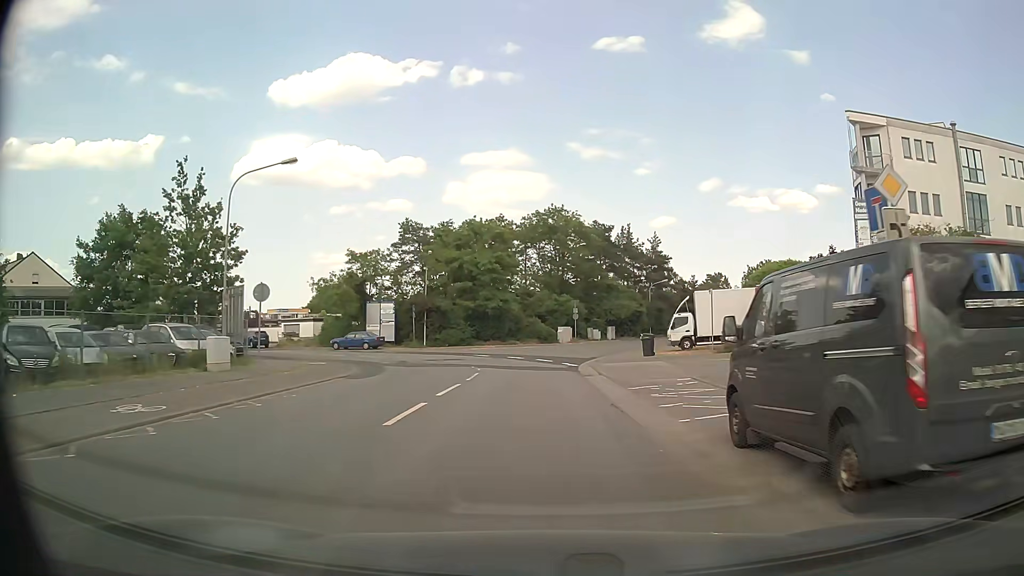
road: unclassified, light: Day
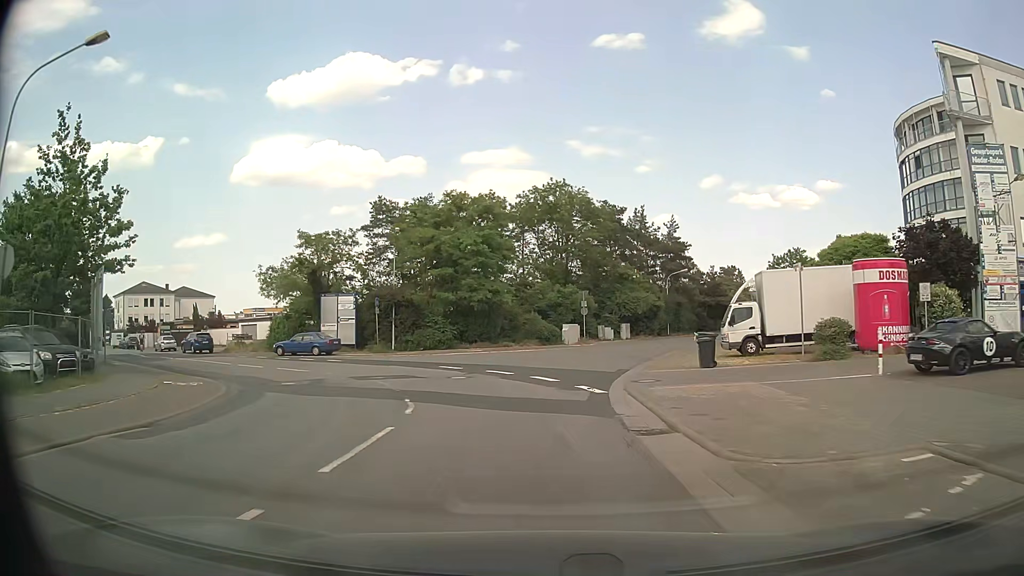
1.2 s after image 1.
(+0.1, +12.2) m; 0°
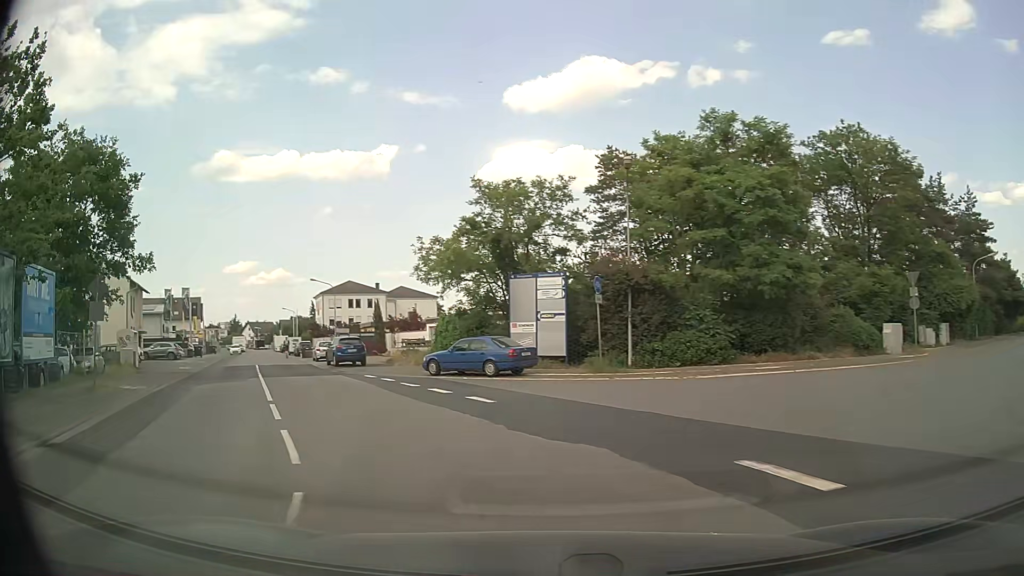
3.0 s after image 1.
(-2.7, +17.5) m; -23°
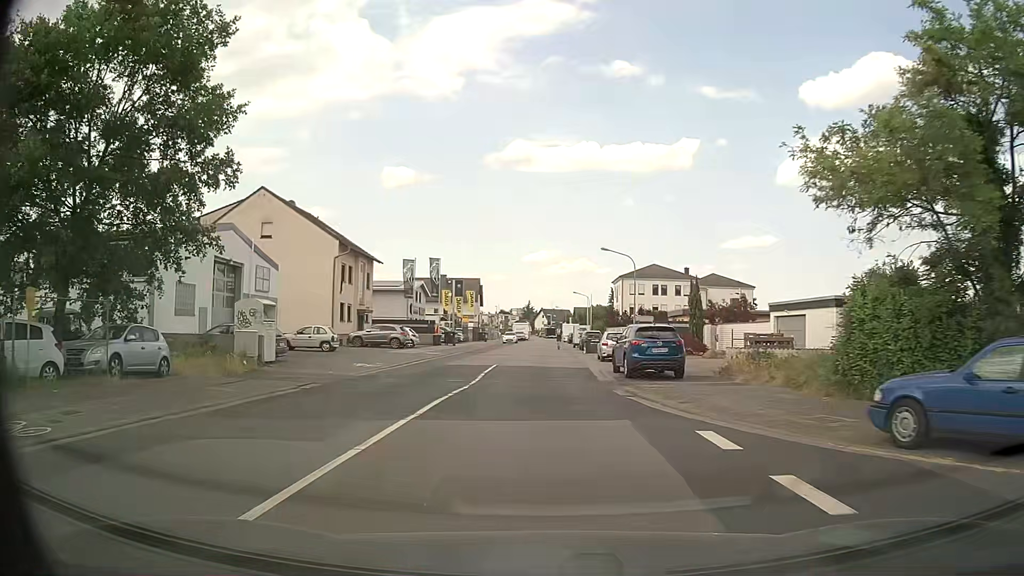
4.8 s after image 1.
(-3.9, +16.9) m; -25°
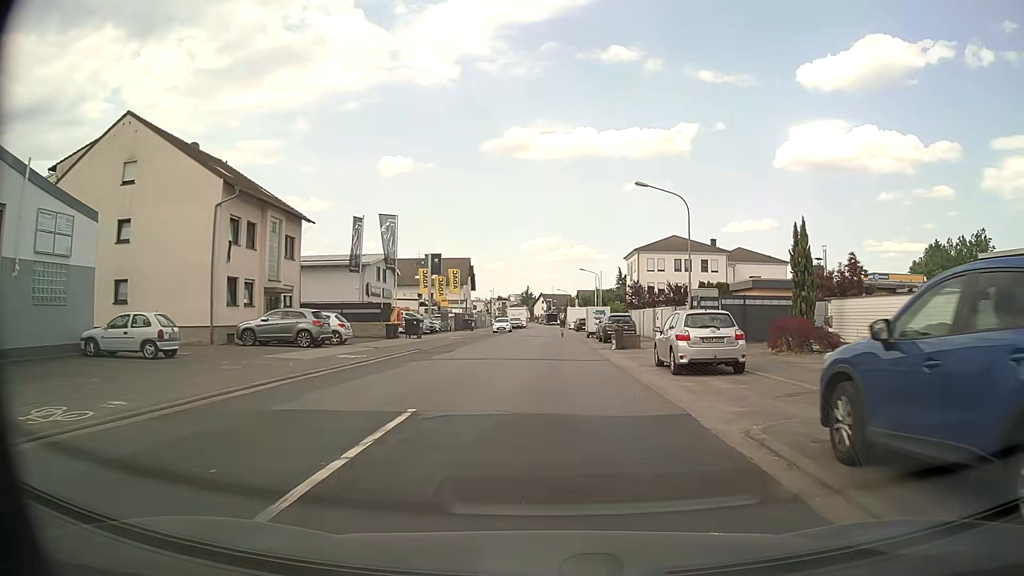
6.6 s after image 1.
(-0.1, +18.2) m; 0°
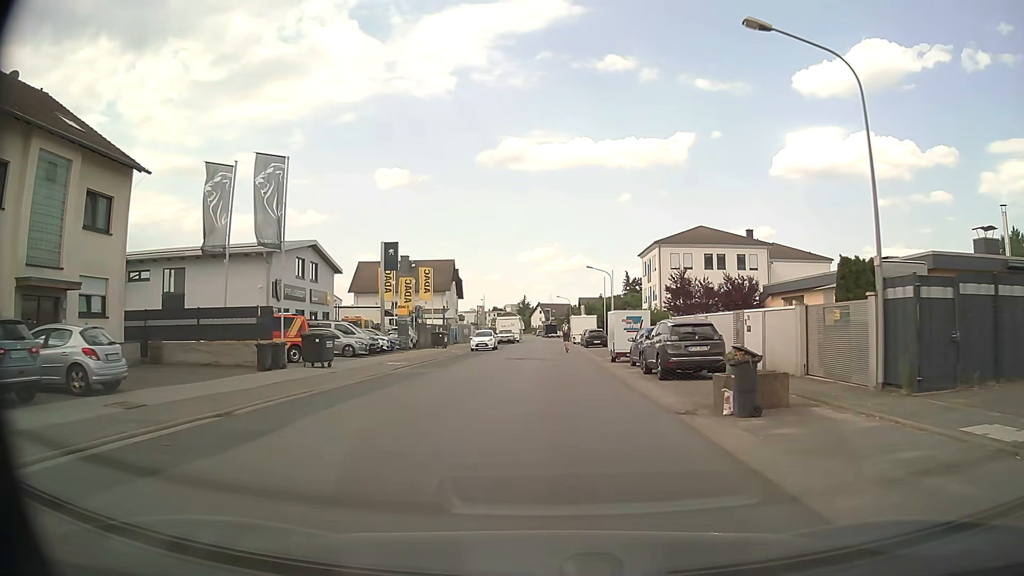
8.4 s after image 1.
(+0.1, +18.5) m; 0°
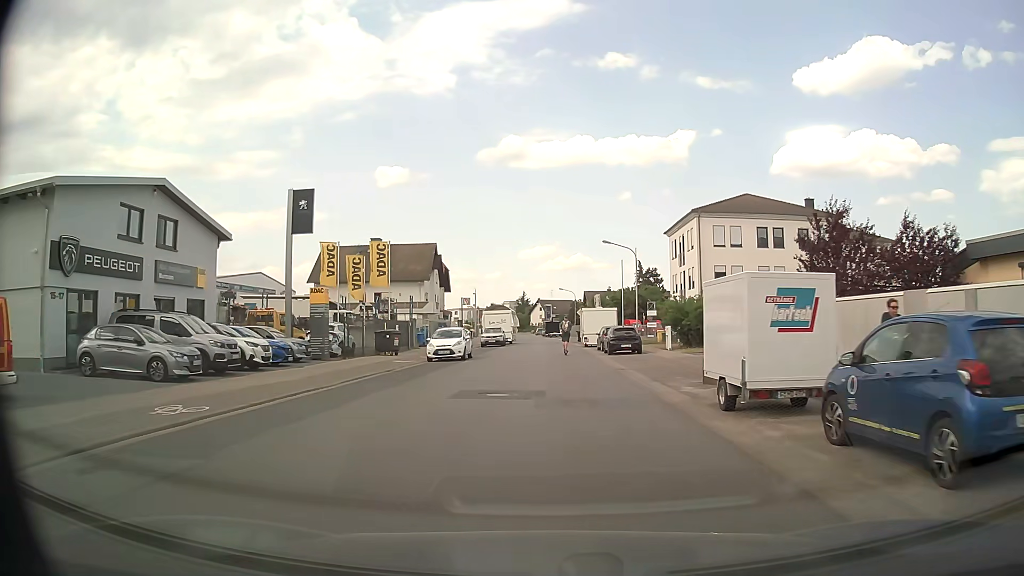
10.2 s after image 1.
(0.0, +18.2) m; 0°
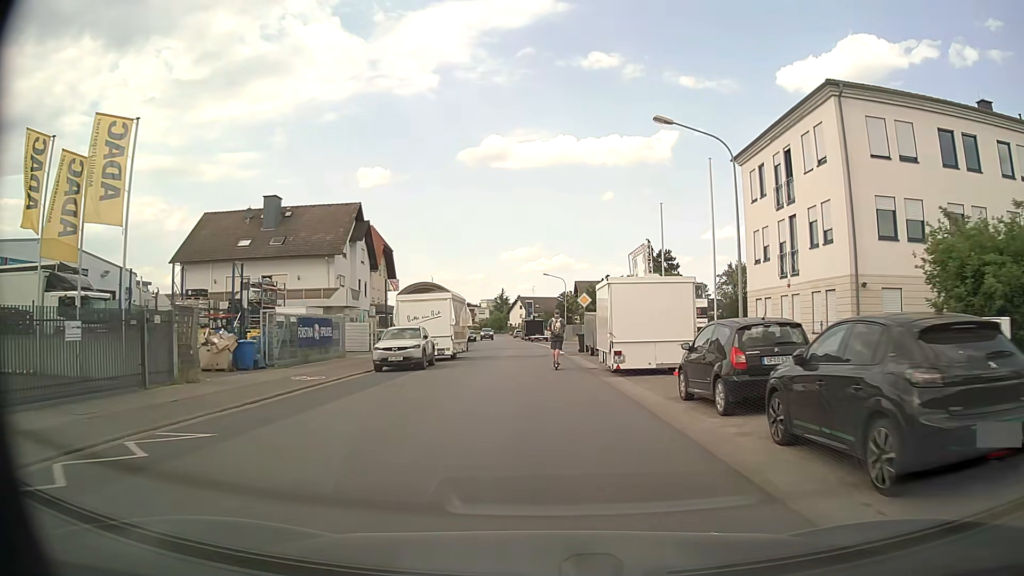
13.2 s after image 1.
(+0.3, +29.4) m; +2°
(0, +10) (0, +20) (0, +30) (0, +40) (-1, +50) (-2, +60) (-4, +70) (-4, +80) (-5, +90) (-6, +100) m
